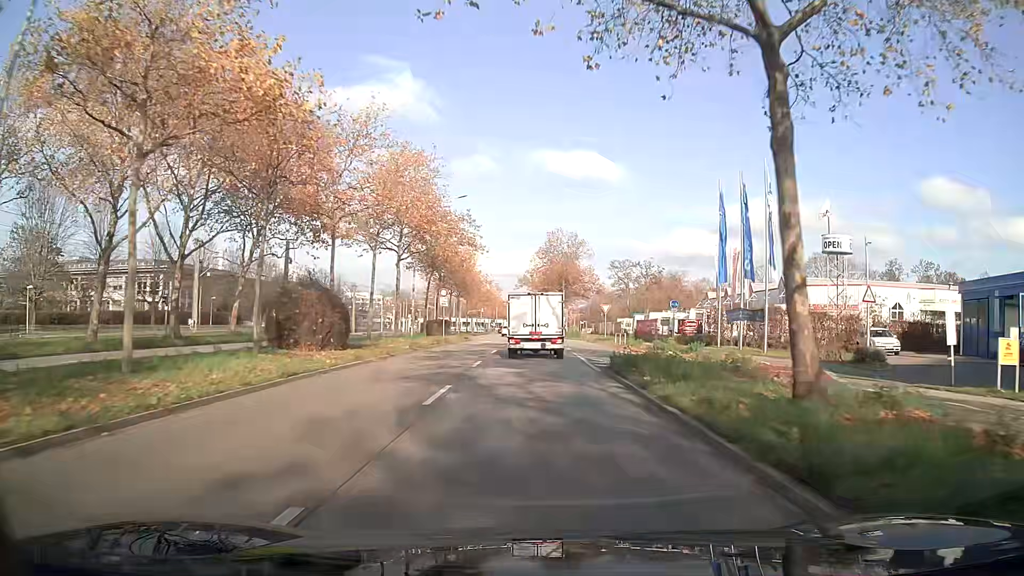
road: primary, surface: asphalt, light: Day
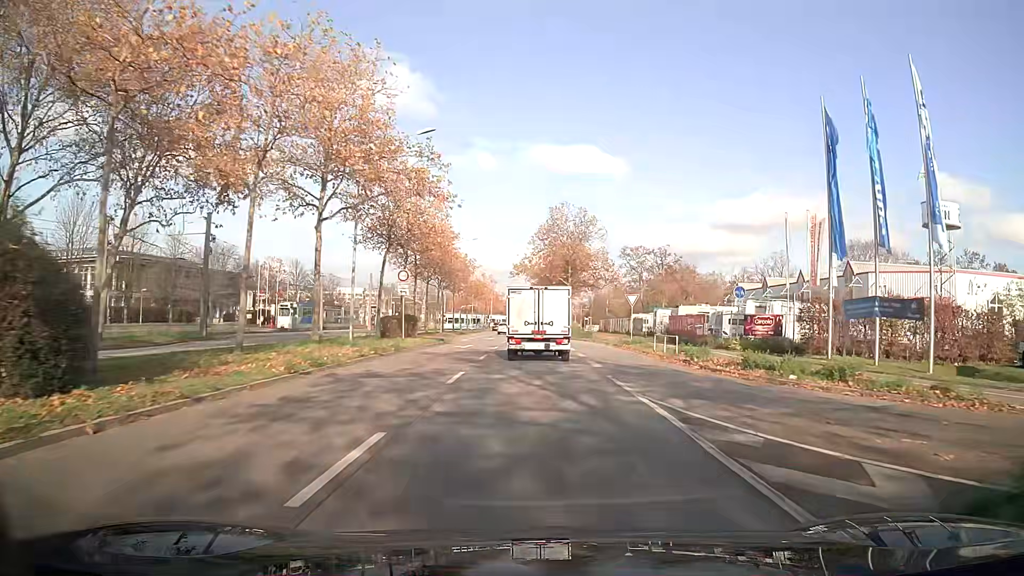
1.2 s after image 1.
(0.0, +15.2) m; 0°
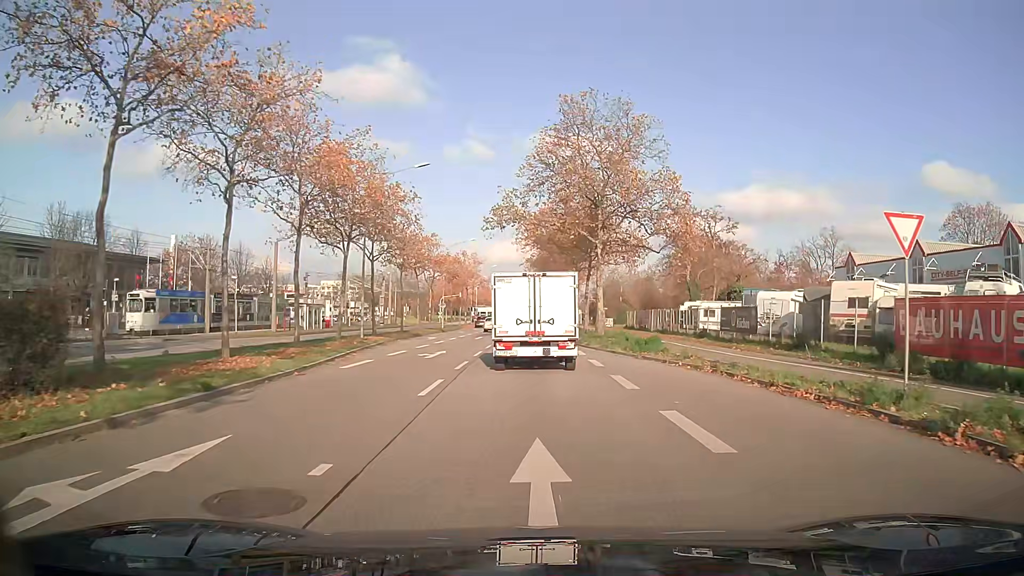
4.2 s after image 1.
(+0.1, +30.7) m; 0°
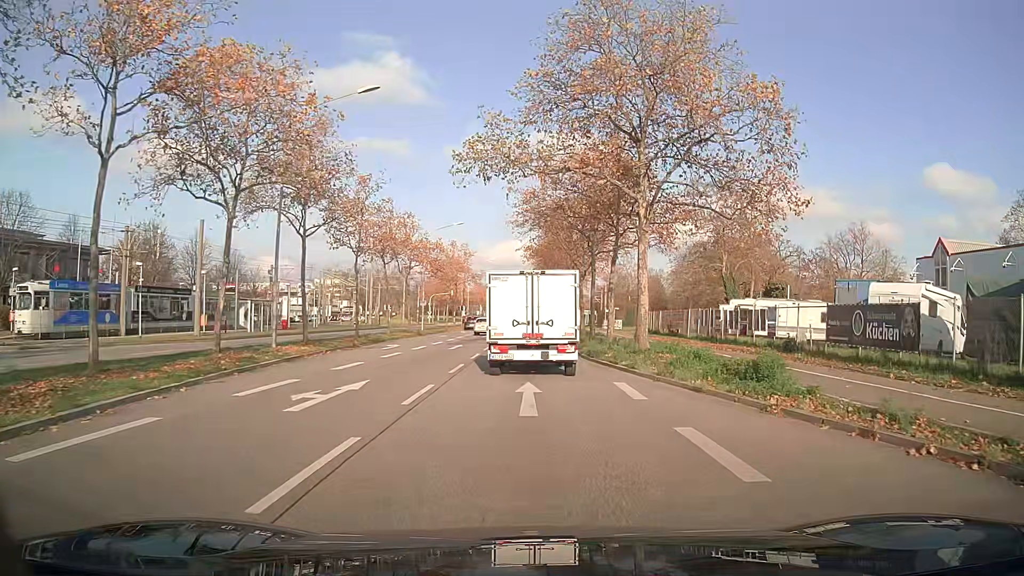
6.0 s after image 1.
(0.0, +12.8) m; 0°
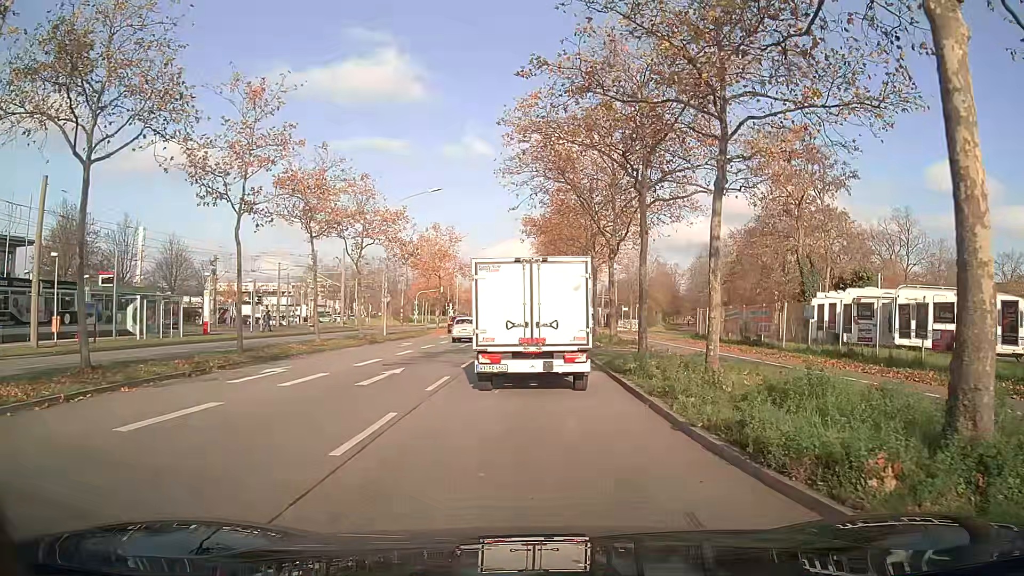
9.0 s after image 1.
(0.0, +15.8) m; 0°
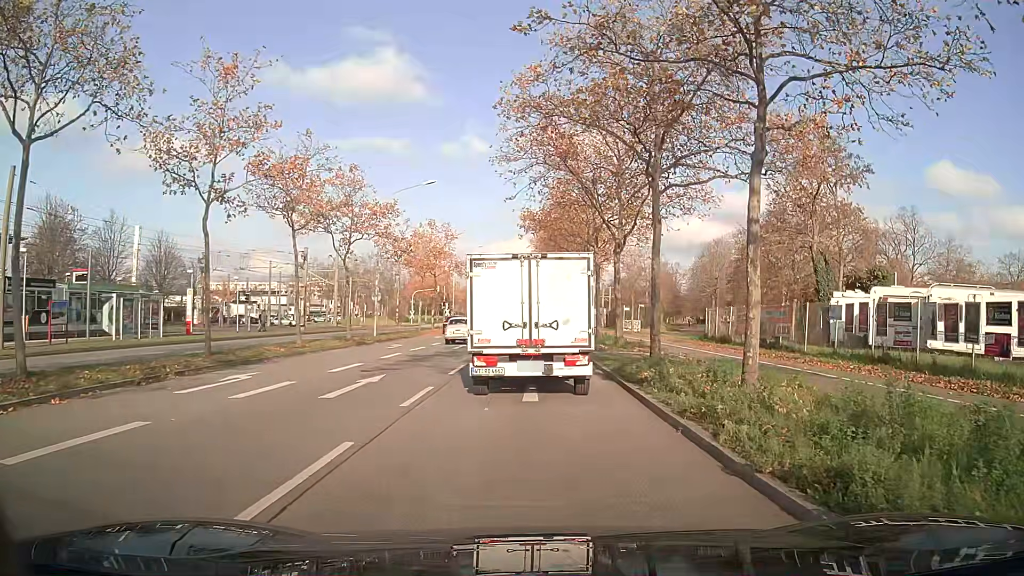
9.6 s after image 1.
(0.0, +2.3) m; 0°
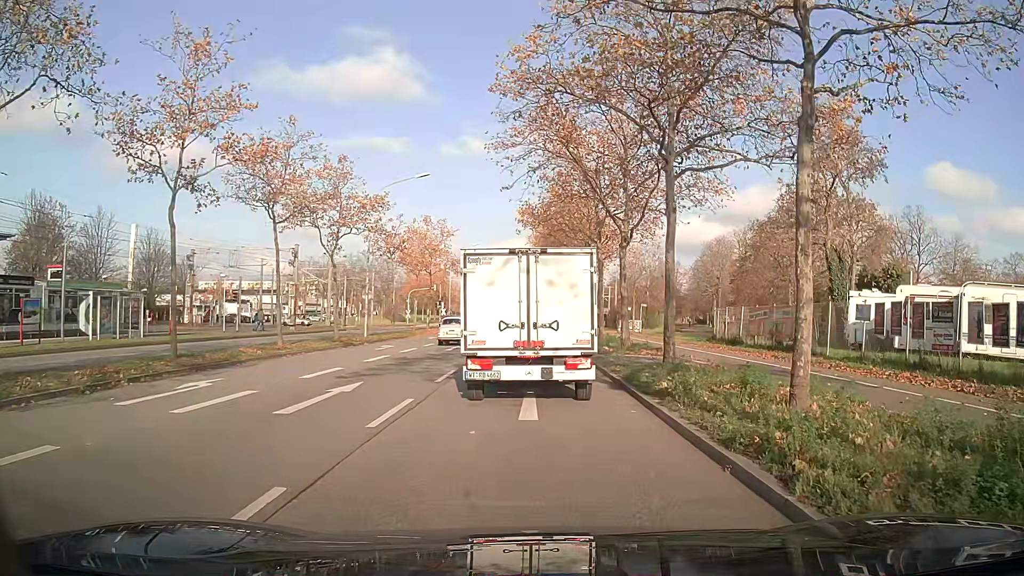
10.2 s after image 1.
(0.0, +2.0) m; 0°
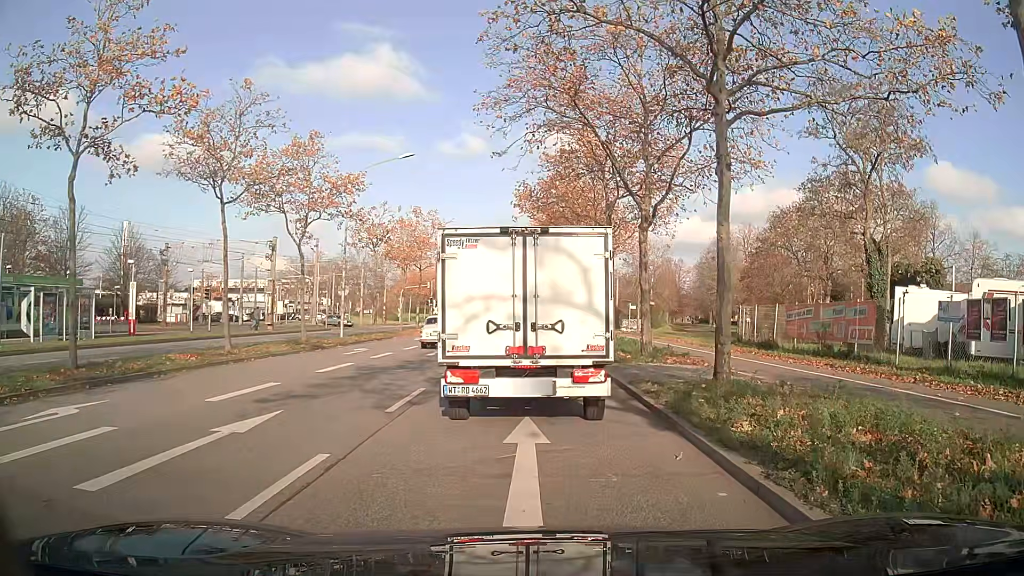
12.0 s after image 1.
(0.0, +4.6) m; 0°
(0, +10) (0, +20) (0, +30) (0, +40) (+1, +50) (+1, +60) (+1, +70) (+1, +80) (+1, +90) (+1, +100) m
